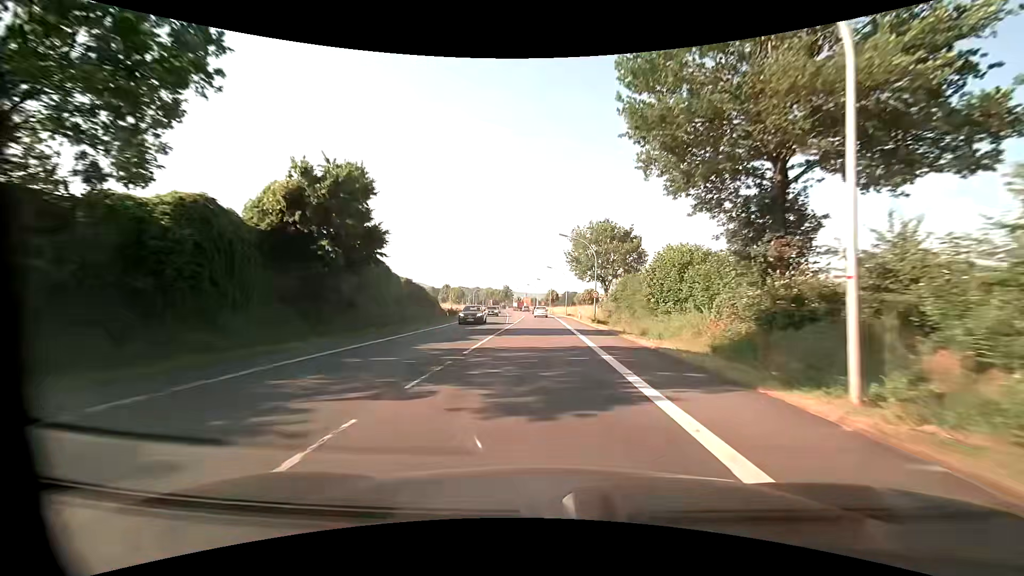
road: primary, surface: asphalt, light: Day
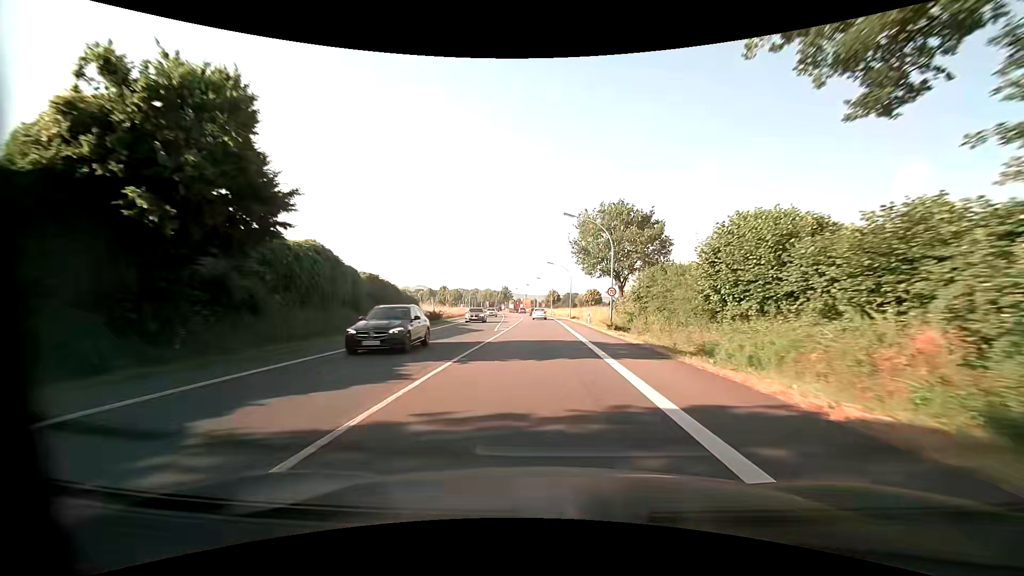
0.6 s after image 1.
(0.0, +10.1) m; 0°
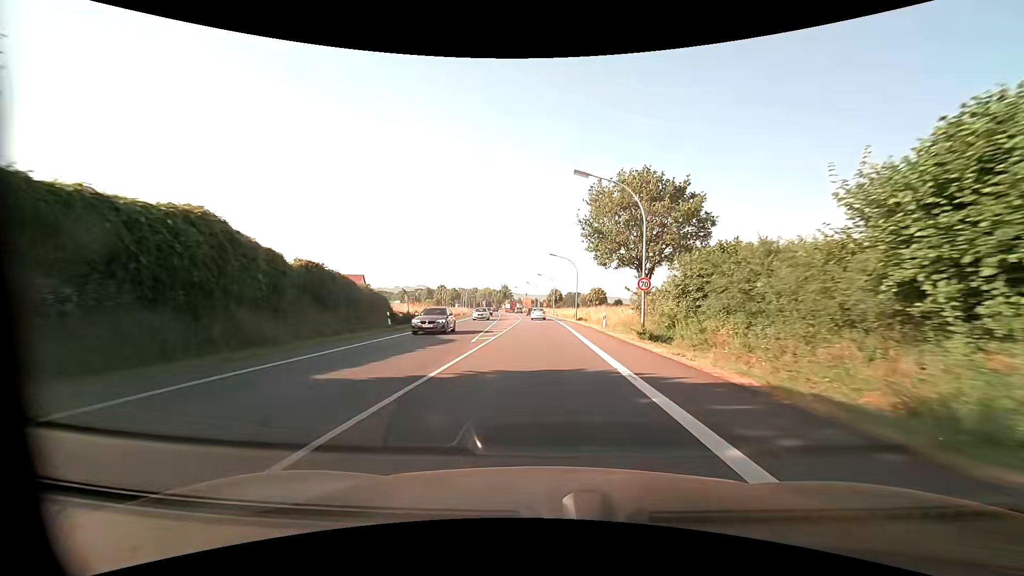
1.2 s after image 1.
(0.0, +10.1) m; 0°
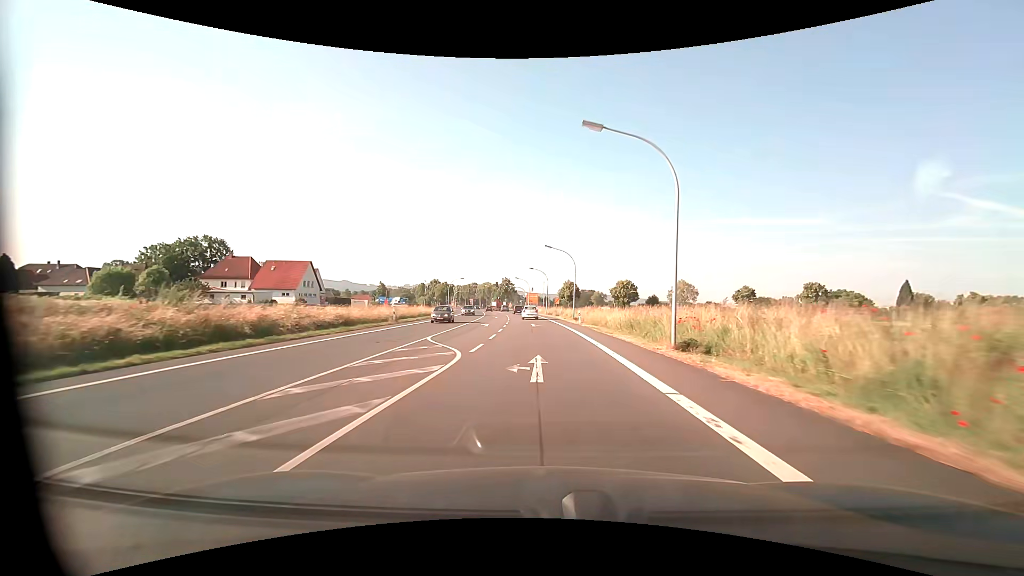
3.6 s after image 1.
(-0.2, +41.0) m; -1°
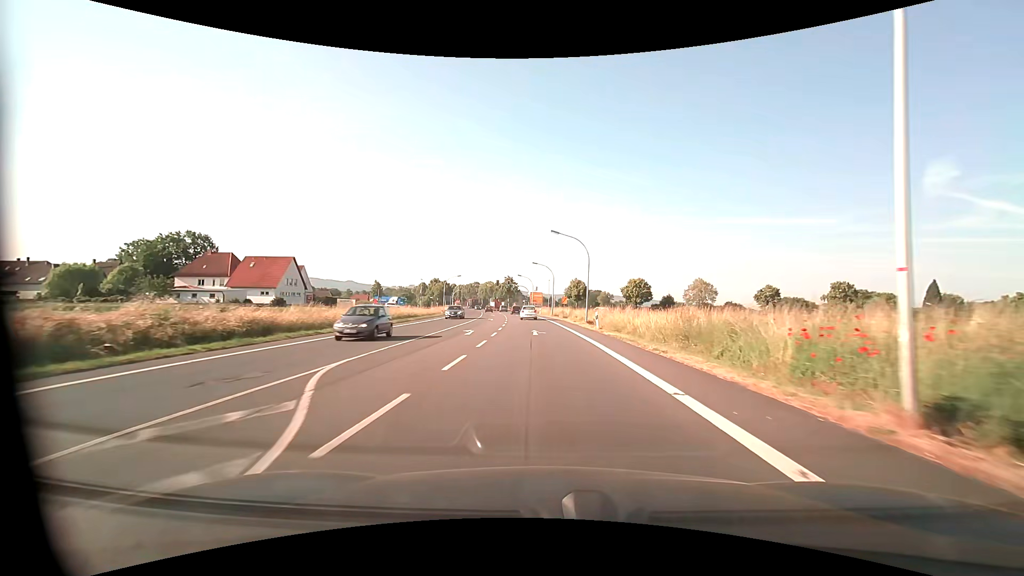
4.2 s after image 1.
(-0.1, +10.3) m; -1°
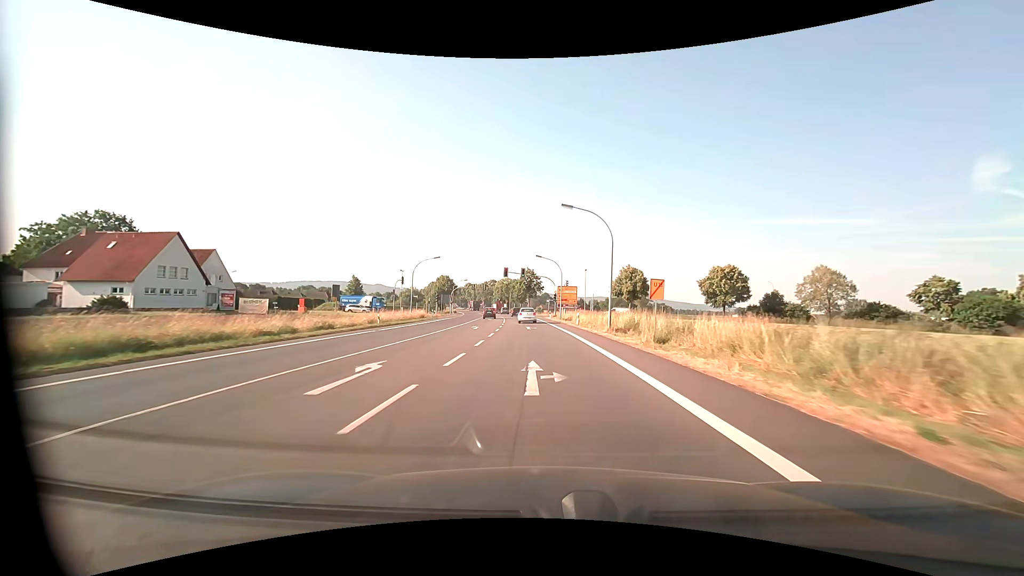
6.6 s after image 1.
(-1.0, +41.6) m; -3°
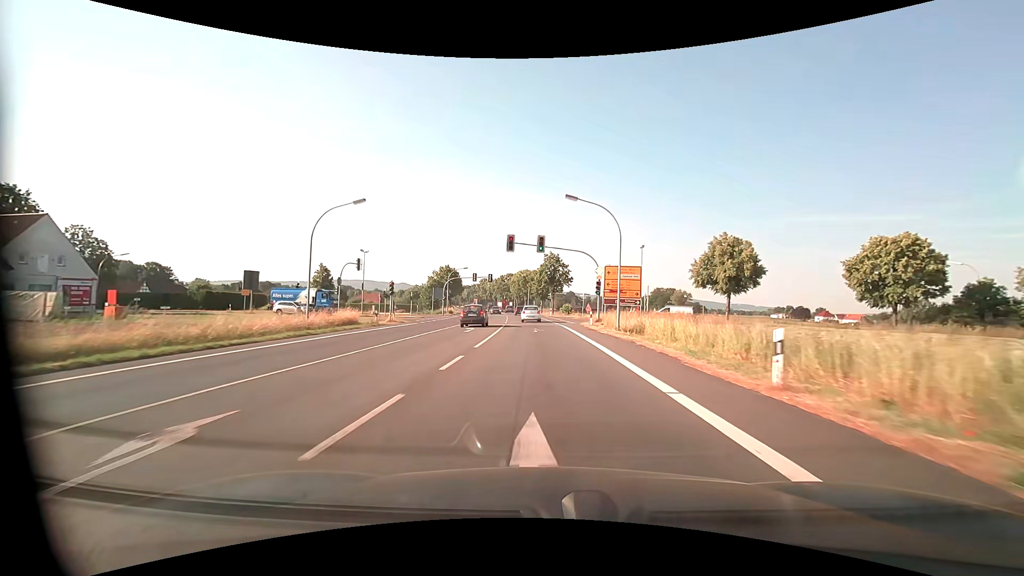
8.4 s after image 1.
(-0.8, +31.5) m; -3°
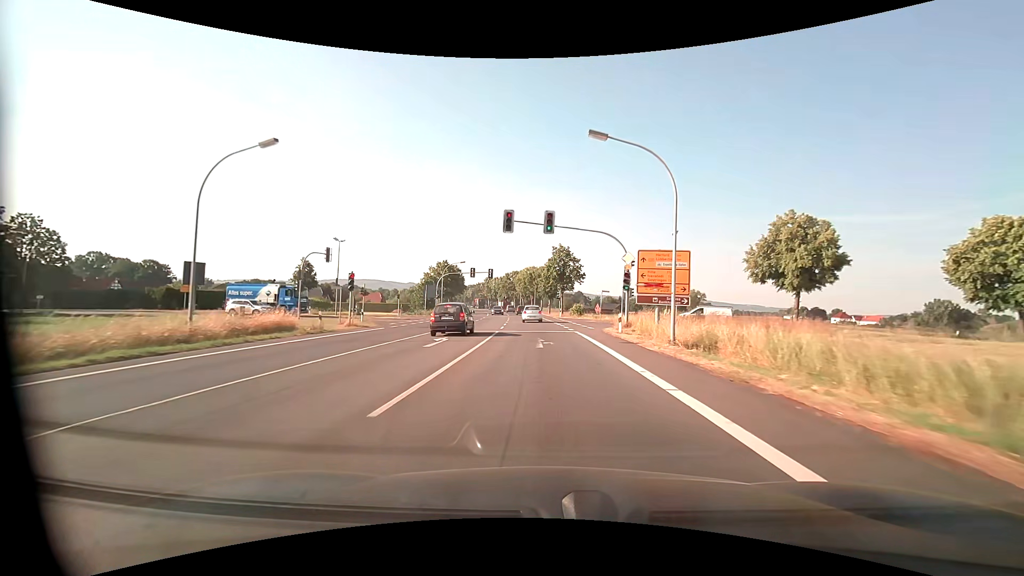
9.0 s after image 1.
(-0.1, +10.4) m; -1°
(0, +10) (0, +20) (-1, +30) (-1, +40) (-2, +50) (-2, +60) (-3, +70) (-4, +80) (-5, +90) (-6, +100) m
